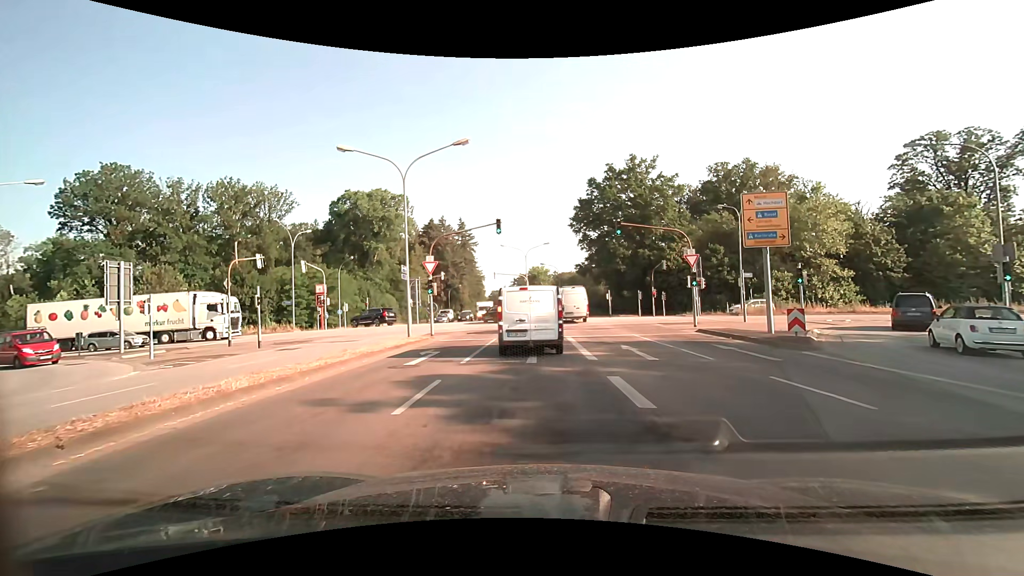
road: secondary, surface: asphalt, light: Day
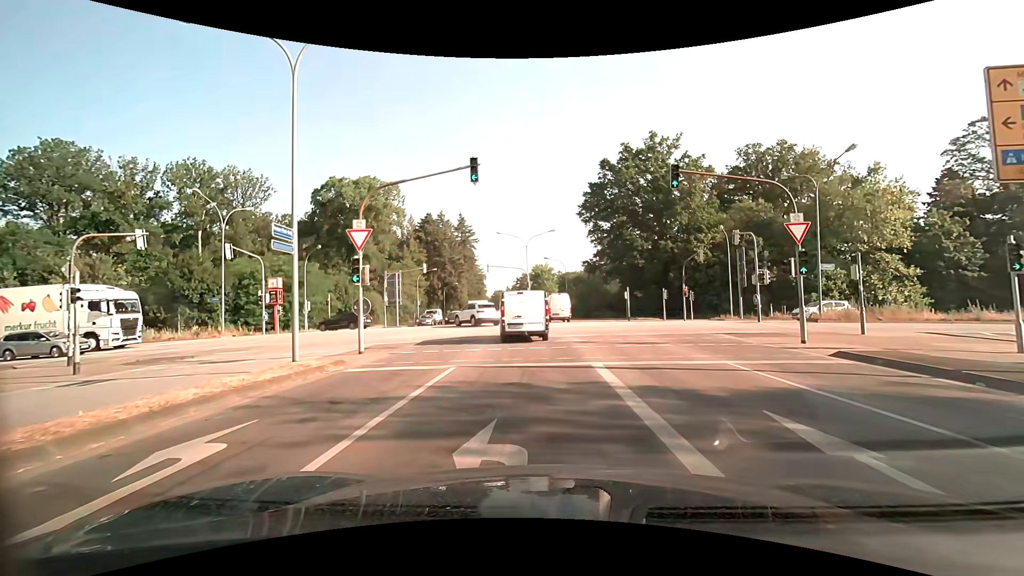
(+0.1, +11.4) m; -1°
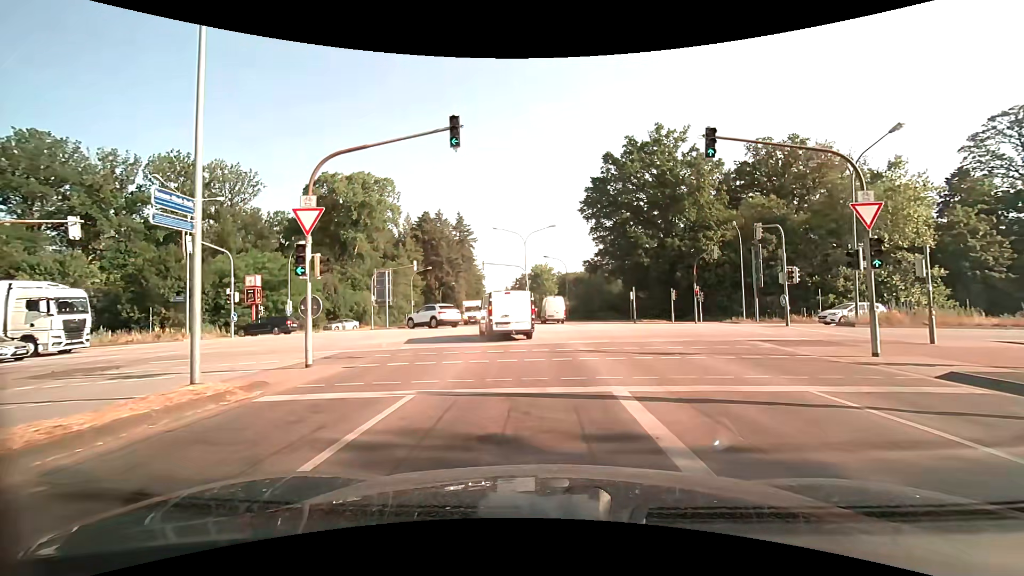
(+0.1, +3.6) m; +2°
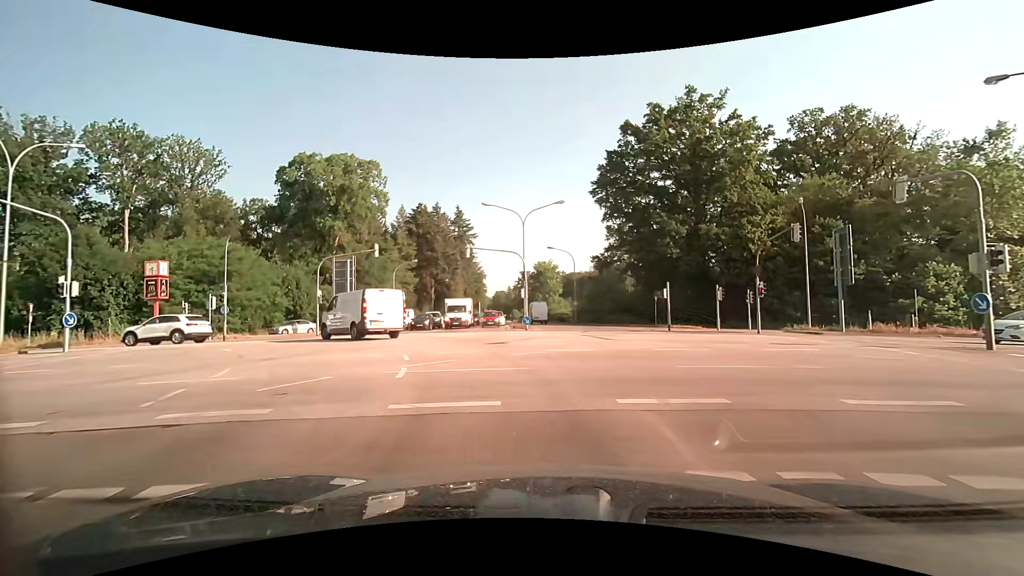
(-0.1, +11.9) m; -1°
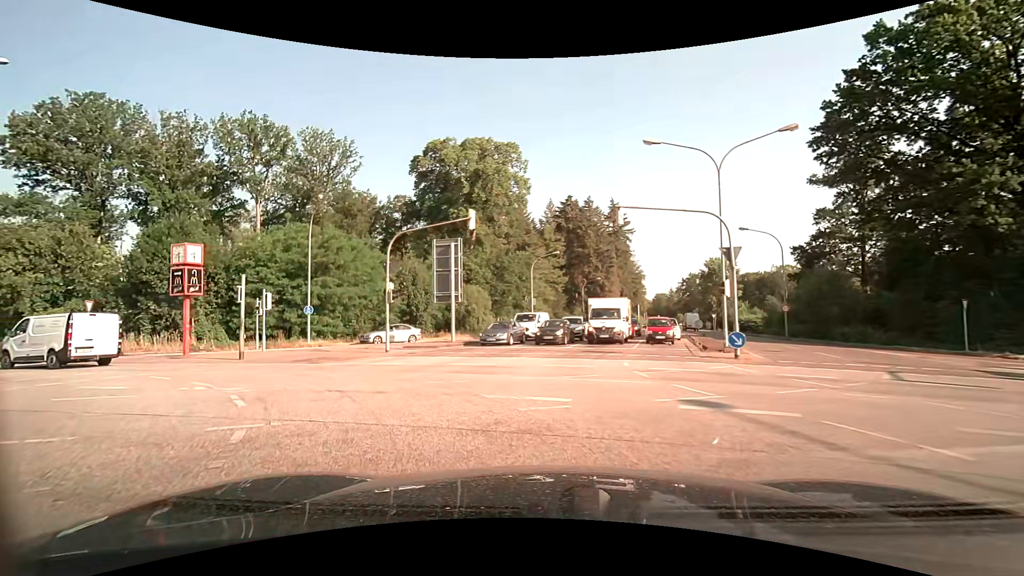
(-1.5, +14.6) m; -18°
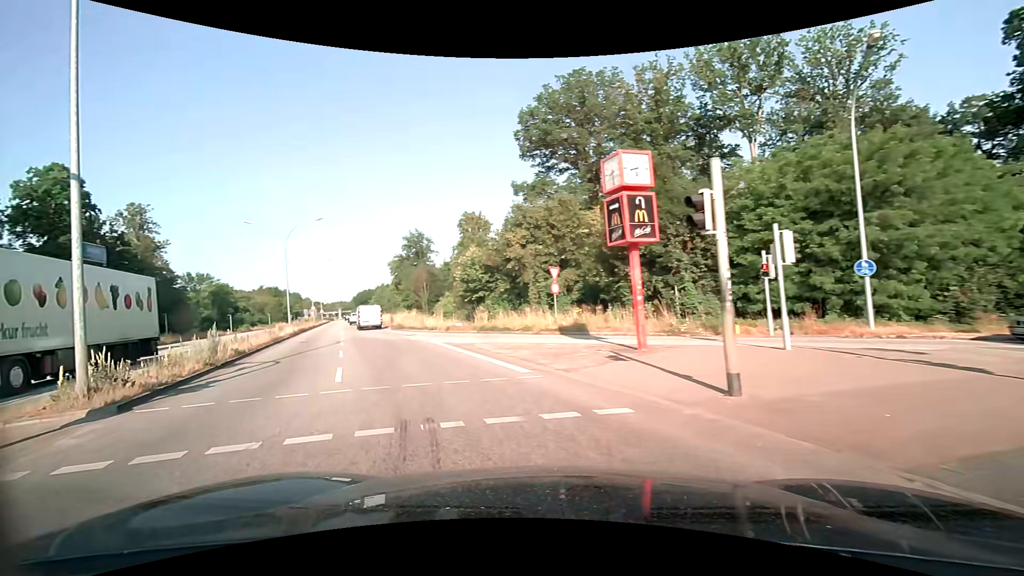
(-6.3, +13.7) m; -53°
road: primary
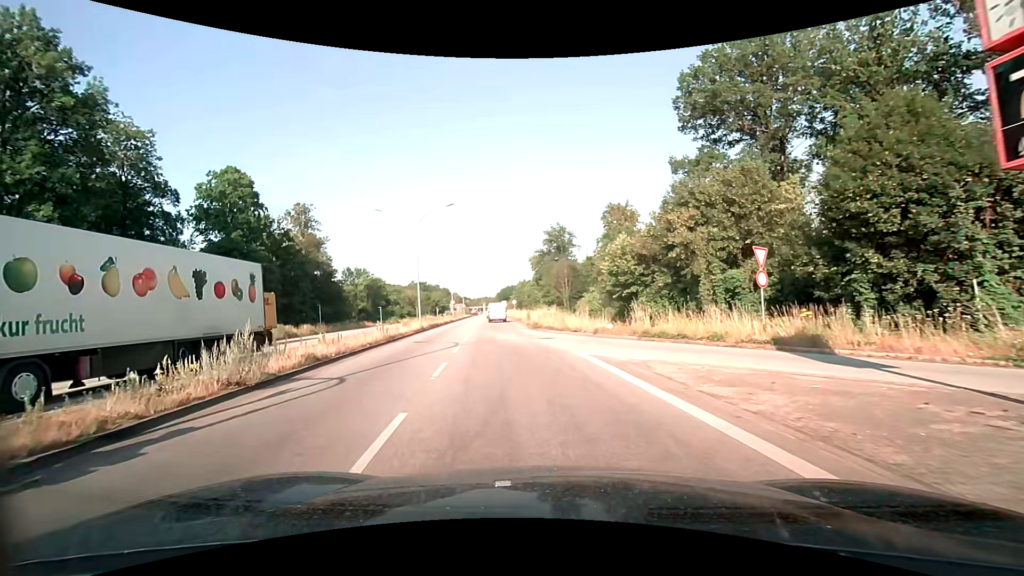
(-1.2, +6.8) m; -17°
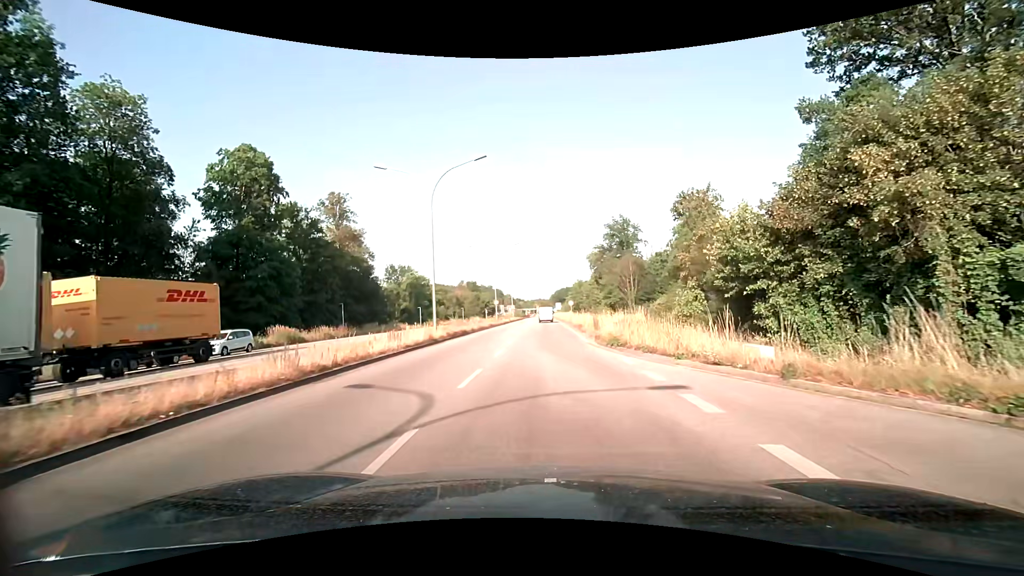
(-0.8, +13.3) m; -6°
(0, +10) (0, +20) (0, +30) (0, +40) (0, +50) (0, +60) (0, +70) (0, +80) (0, +90) (0, +100) m
